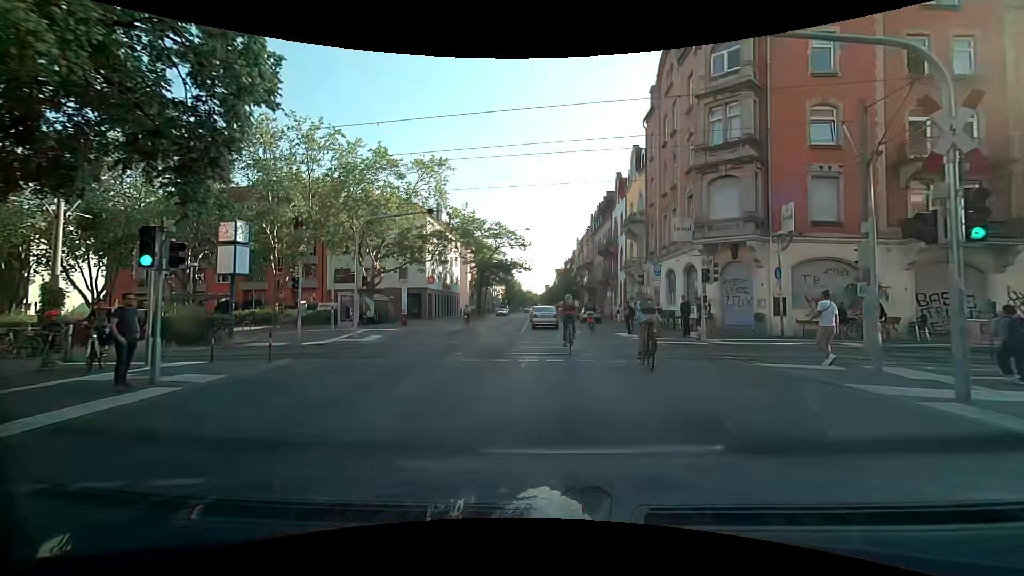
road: secondary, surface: asphalt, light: Day
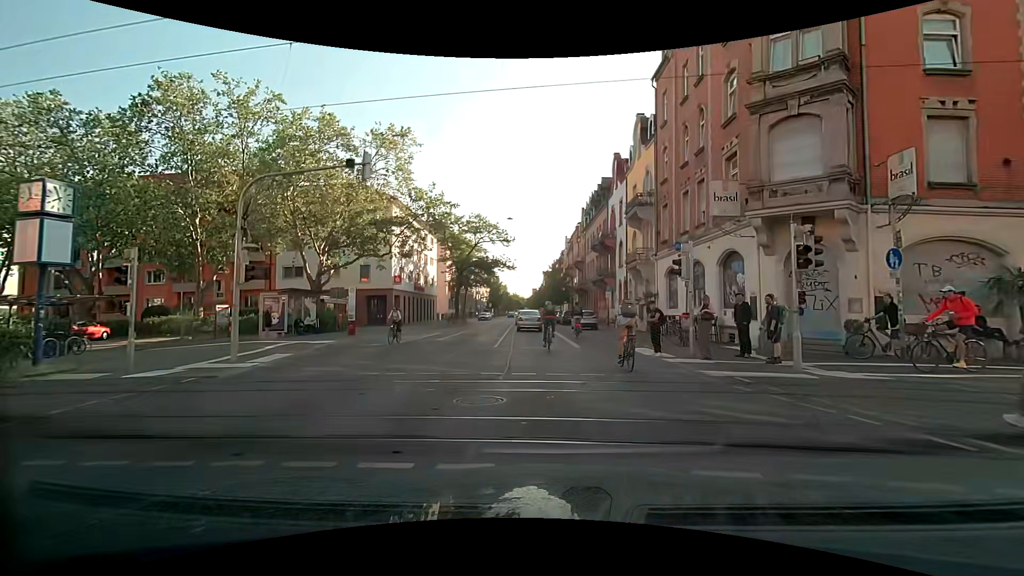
(+0.1, +8.1) m; 0°
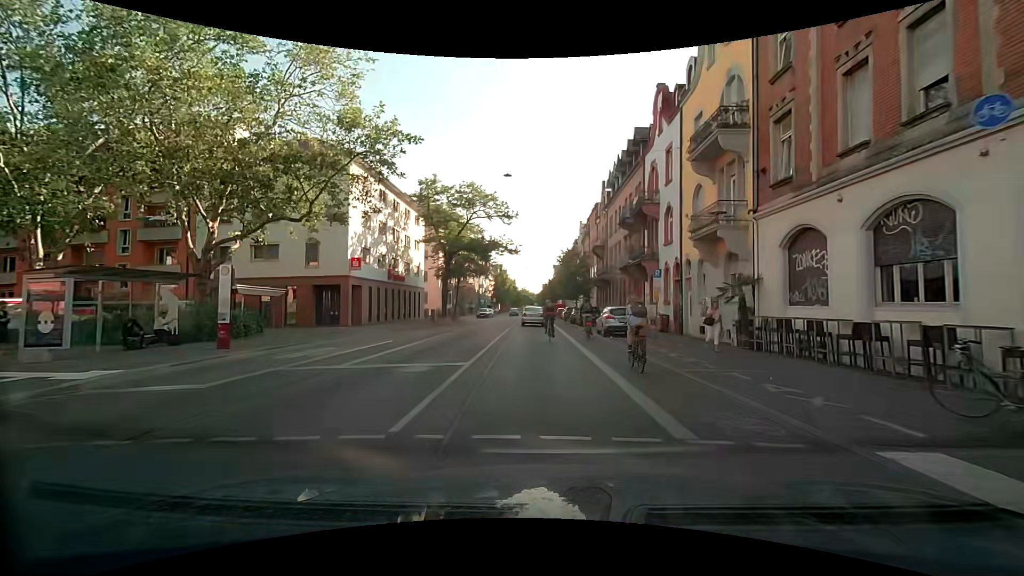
(+0.2, +13.2) m; 0°
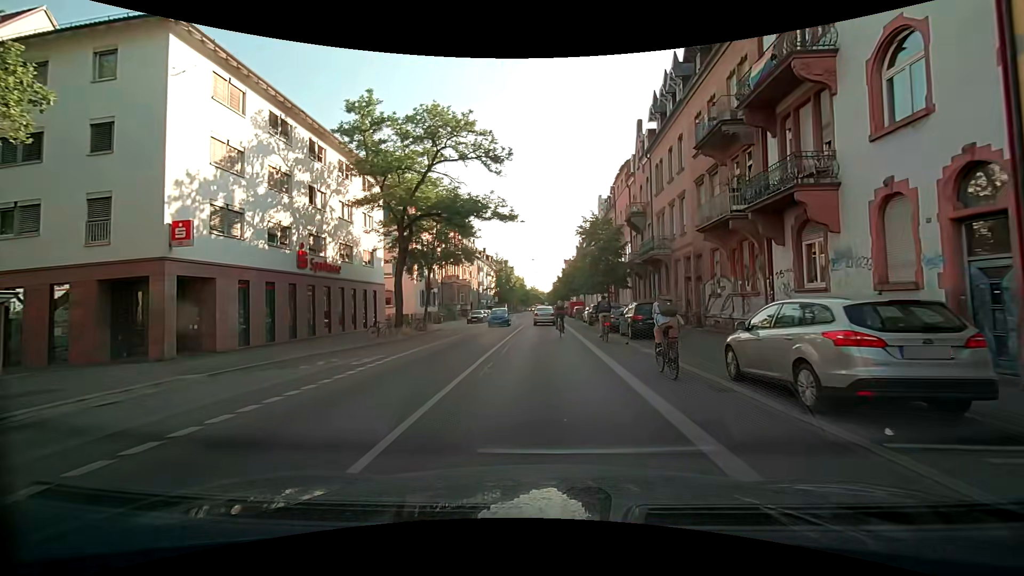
(-0.3, +18.2) m; -1°
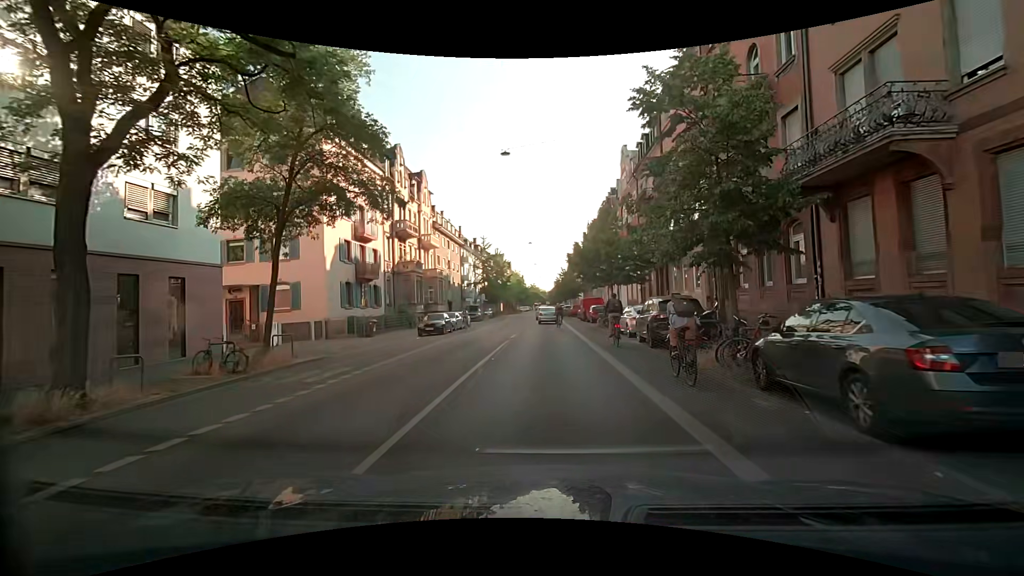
(-0.2, +20.9) m; 0°
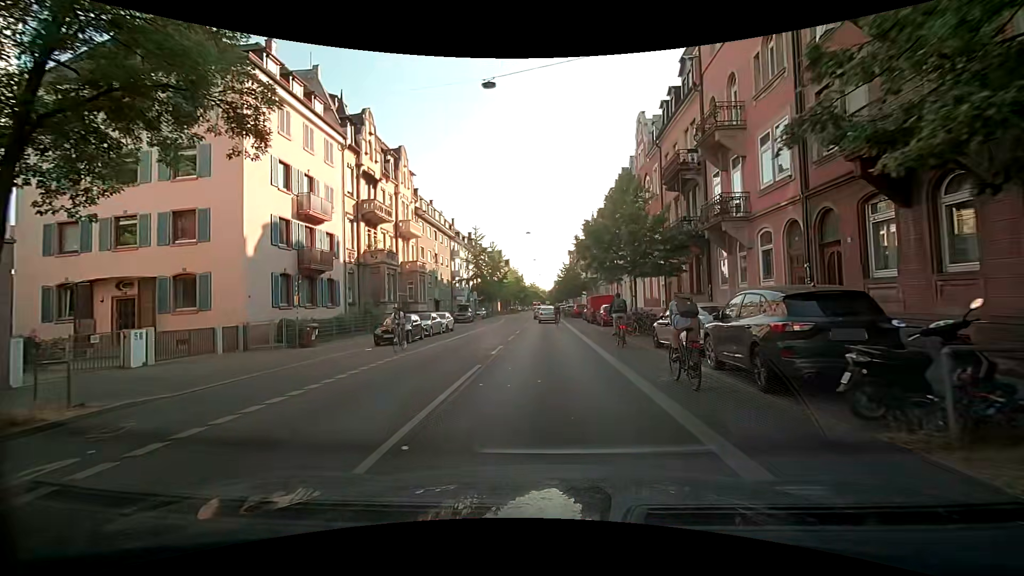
(0.0, +8.2) m; 0°
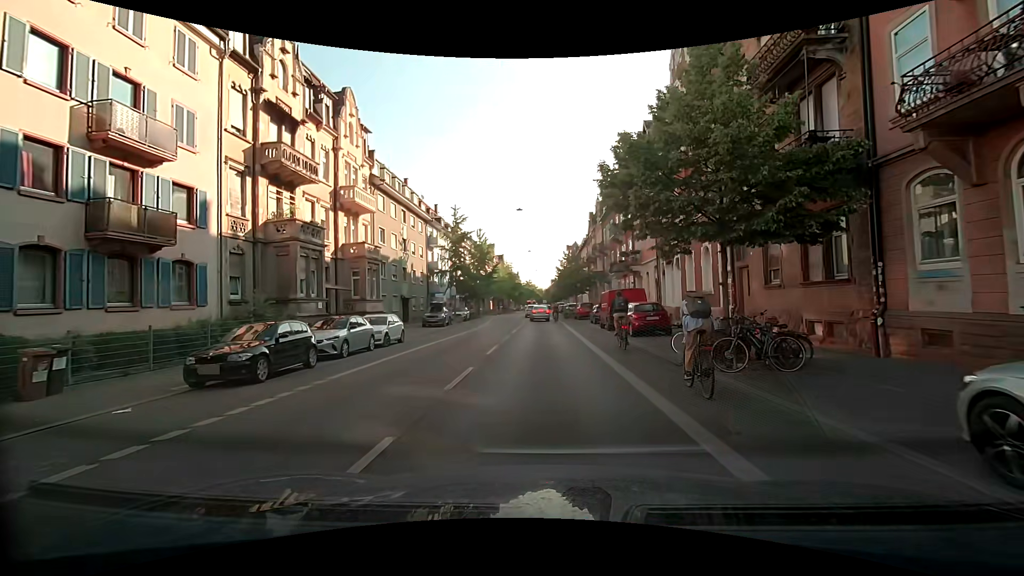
(-0.1, +12.3) m; 0°
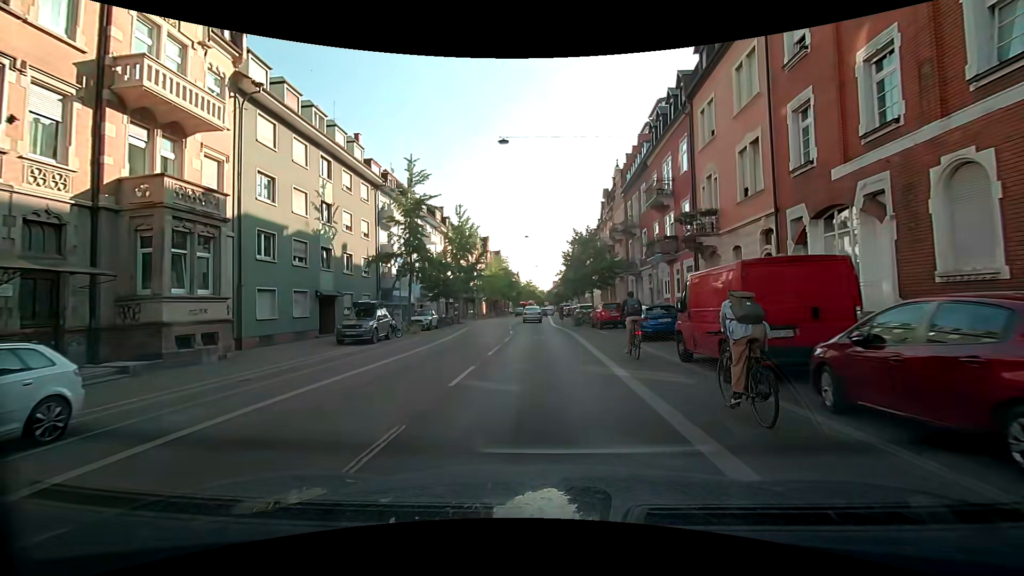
(-0.1, +17.6) m; 0°
(0, +10) (0, +20) (-1, +30) (-1, +40) (-1, +50) (-1, +60) (-1, +70) (-1, +80) (-1, +90) (-1, +100) m
